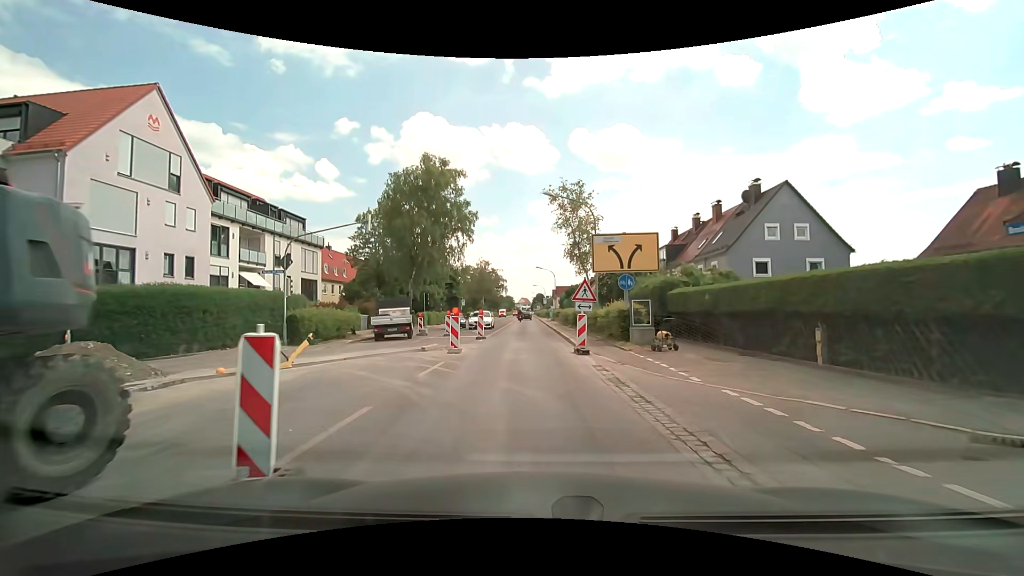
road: secondary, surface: asphalt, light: Day
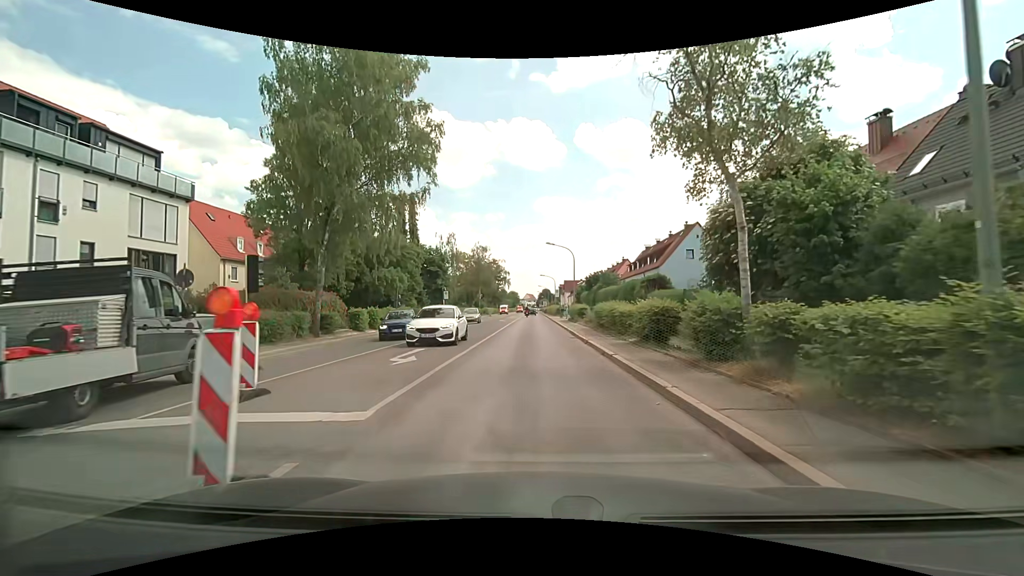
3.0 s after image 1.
(-0.5, +21.3) m; 0°
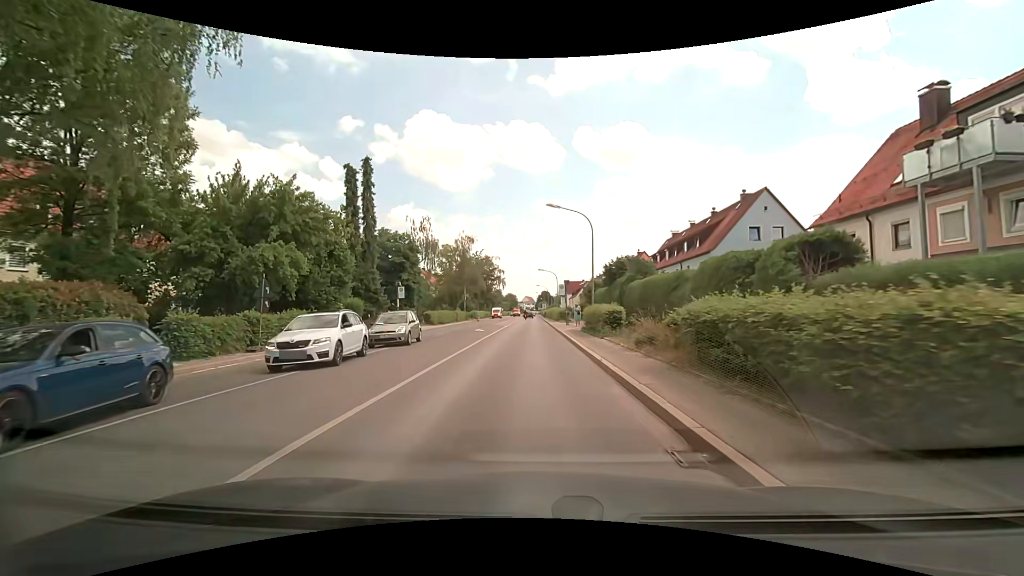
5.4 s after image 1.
(-0.1, +18.4) m; -1°
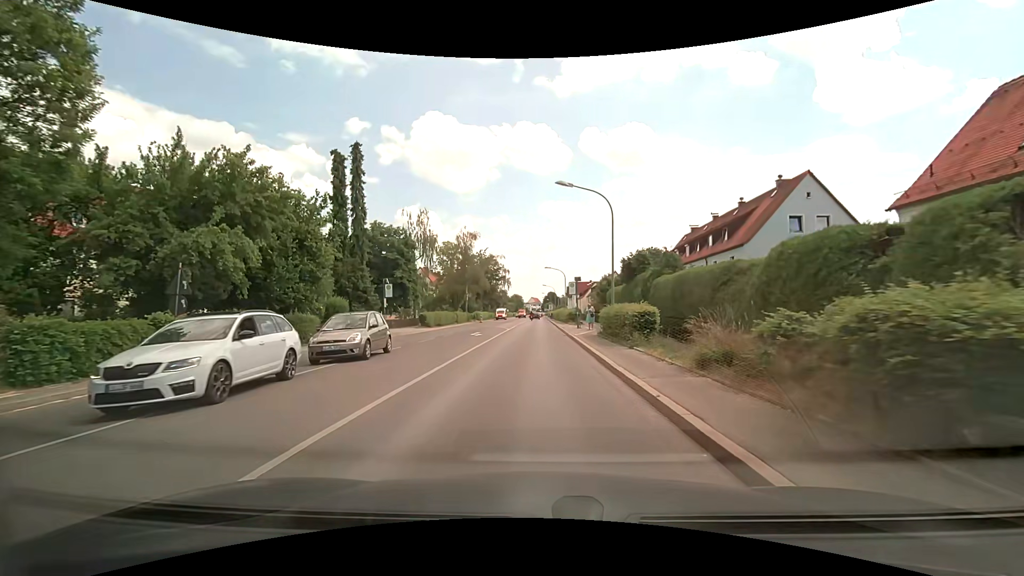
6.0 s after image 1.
(0.0, +5.2) m; -1°
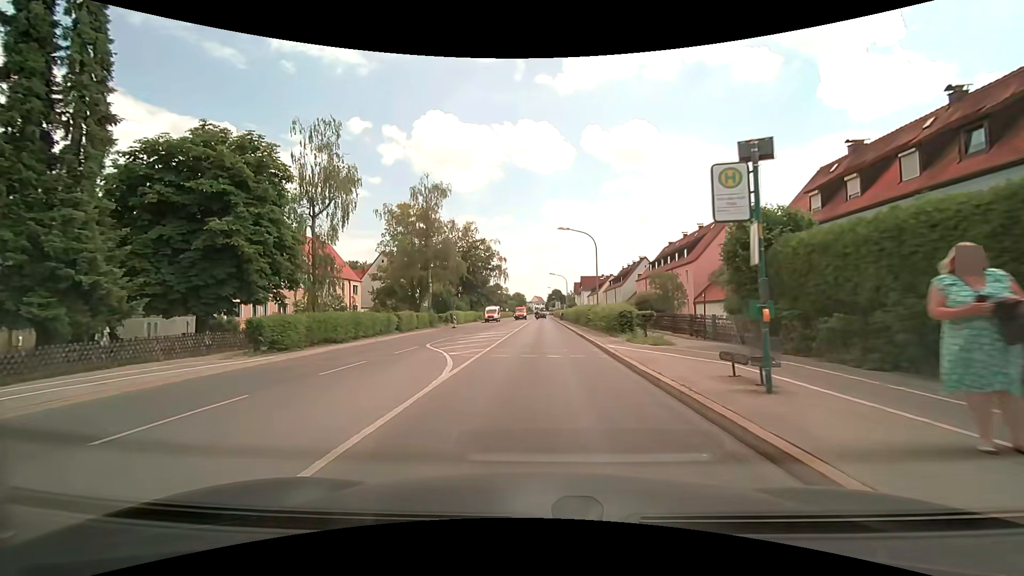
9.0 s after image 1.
(-0.4, +30.3) m; -1°
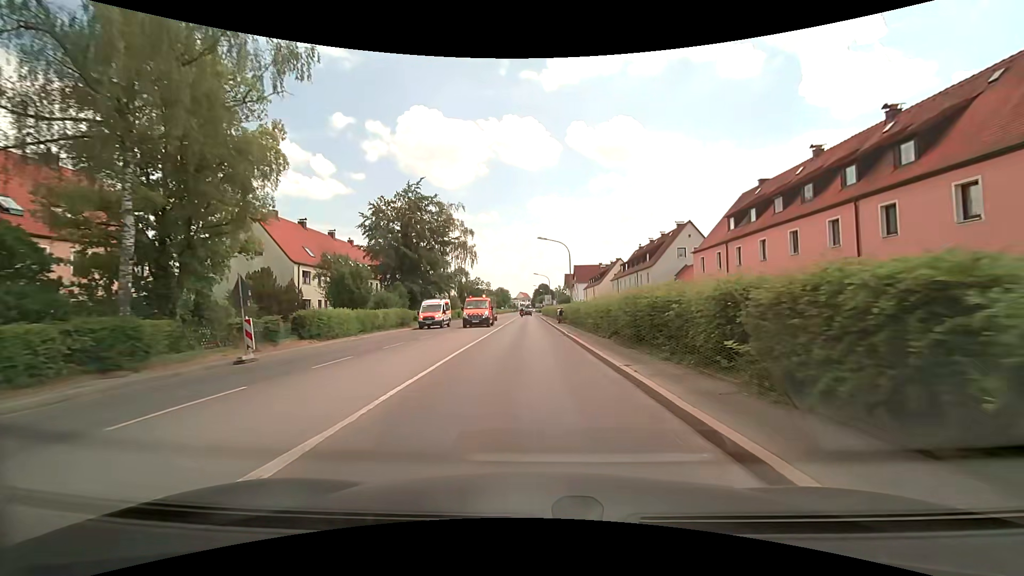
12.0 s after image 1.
(+0.6, +35.3) m; +2°
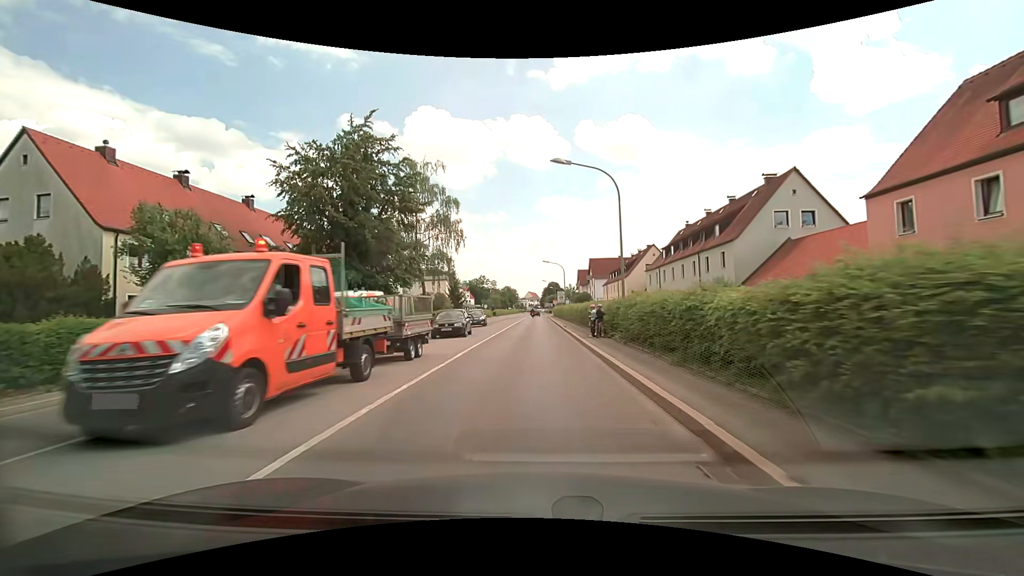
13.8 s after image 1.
(-0.1, +21.8) m; -1°
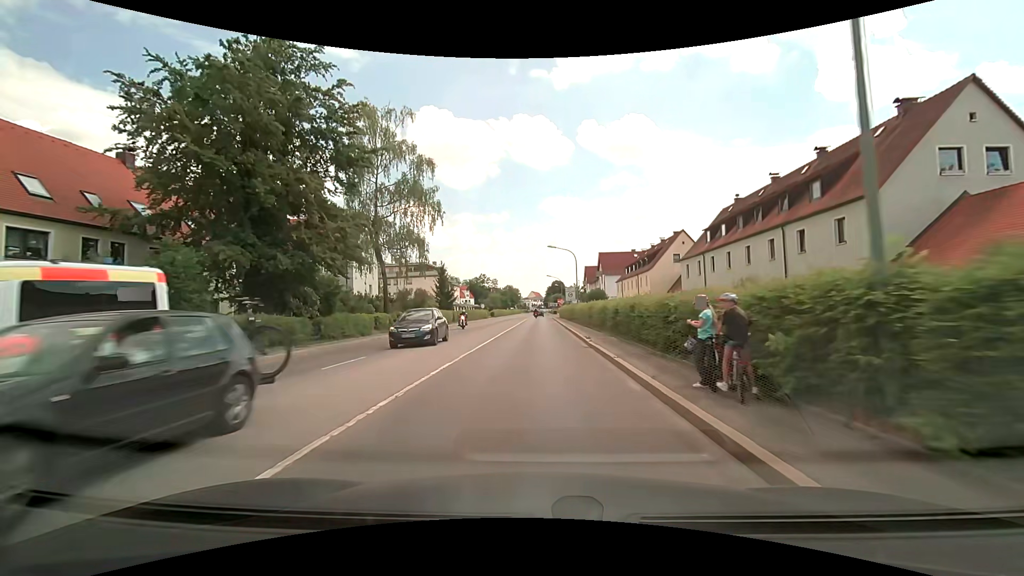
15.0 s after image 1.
(0.0, +14.5) m; 0°
(0, +10) (0, +20) (0, +30) (0, +40) (0, +50) (0, +60) (0, +70) (0, +80) (0, +90) (0, +100) m
